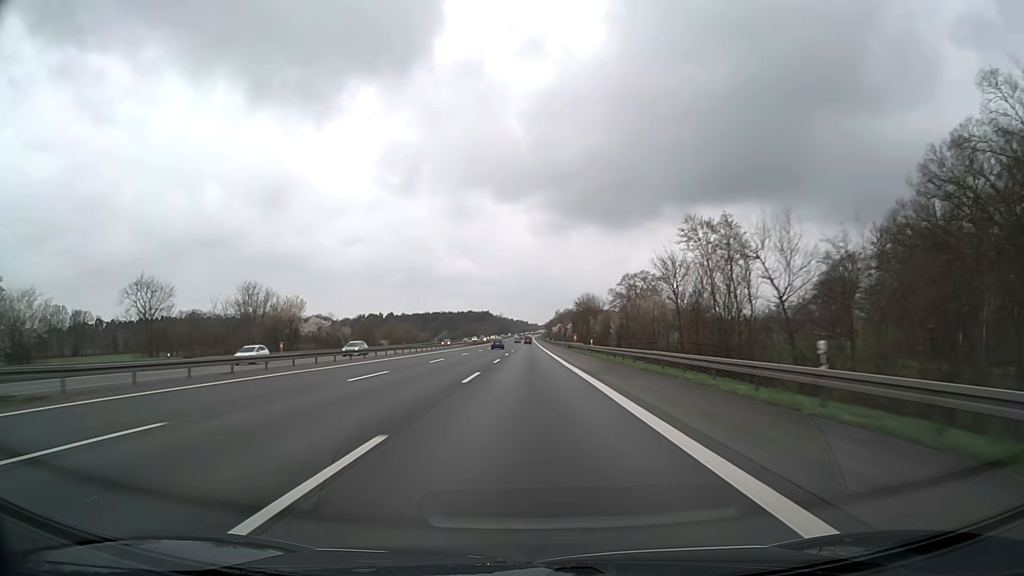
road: motorway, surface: asphalt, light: Day
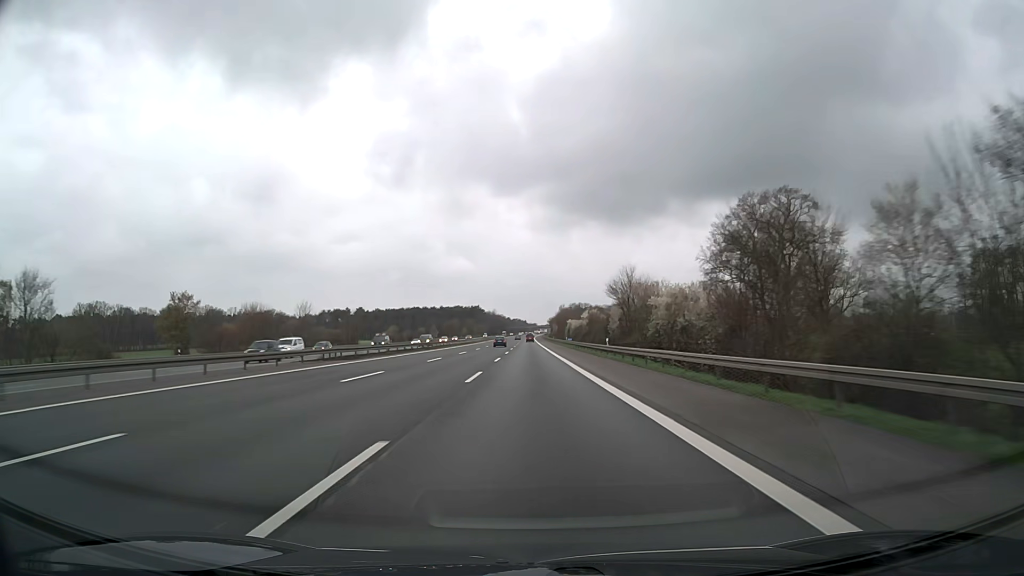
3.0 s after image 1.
(-0.1, +111.3) m; 0°
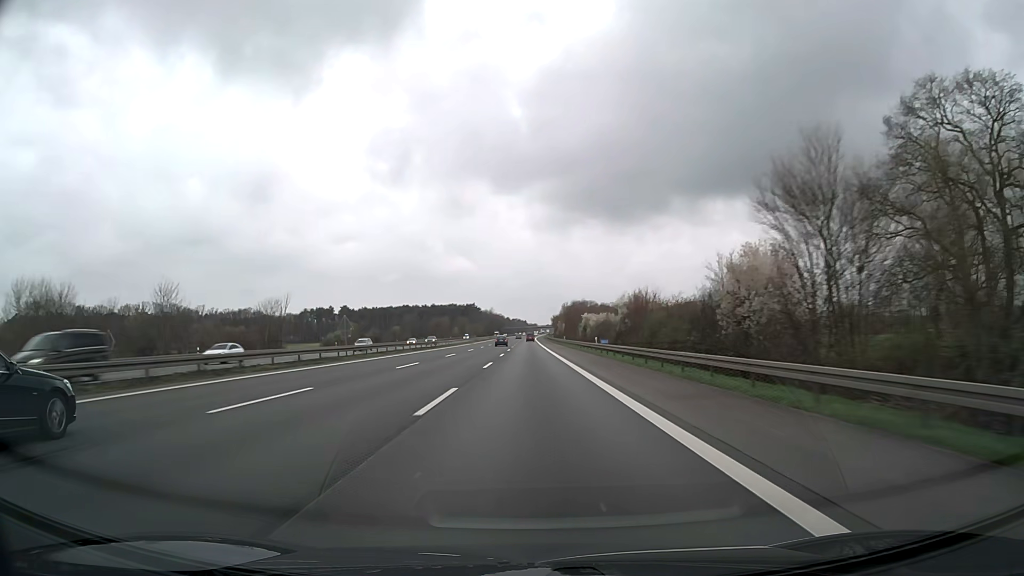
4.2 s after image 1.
(0.0, +44.5) m; 0°
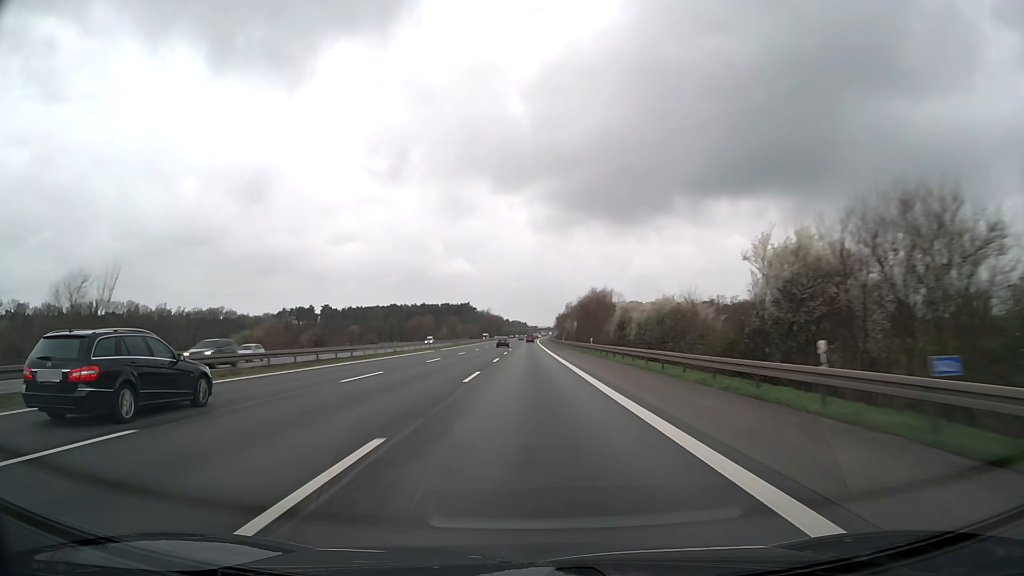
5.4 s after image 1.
(-0.1, +44.4) m; 0°
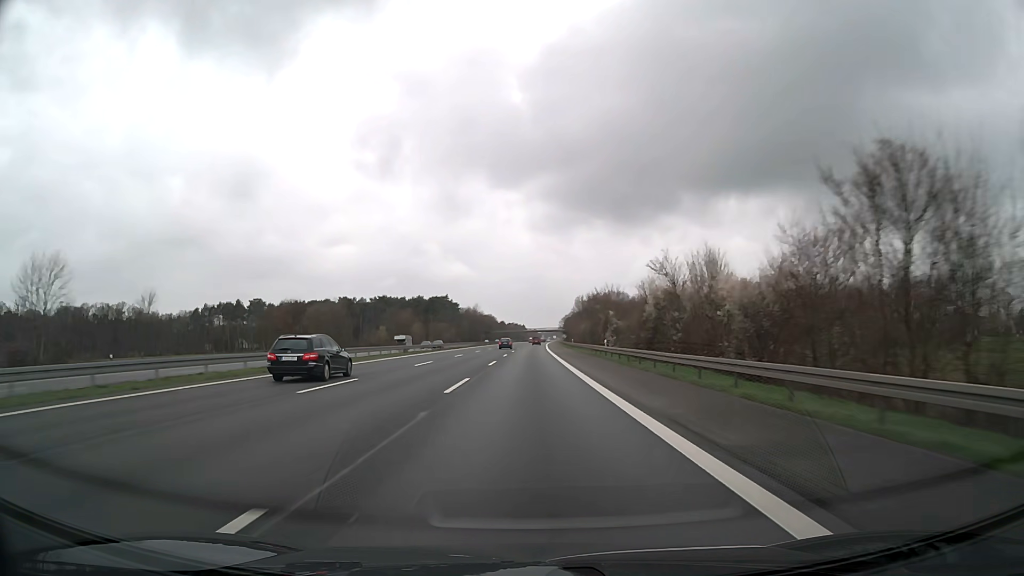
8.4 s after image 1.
(+0.1, +110.9) m; 0°
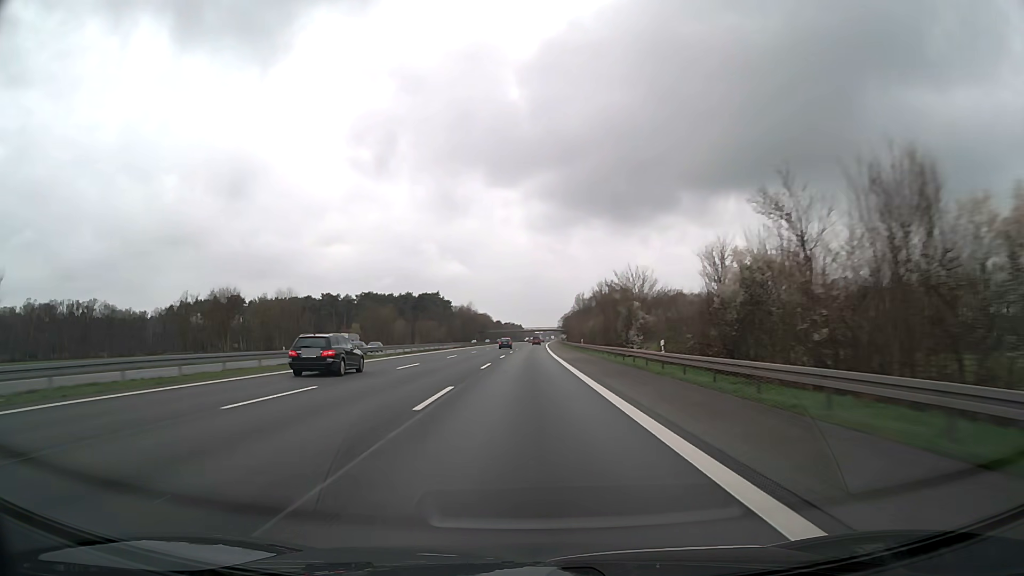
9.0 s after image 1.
(0.0, +22.2) m; 0°
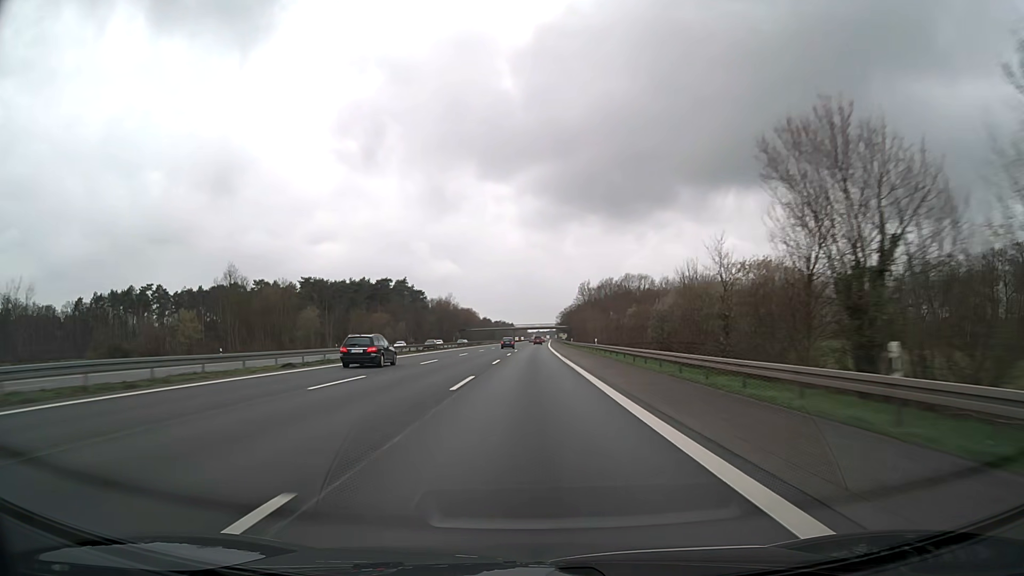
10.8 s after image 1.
(+0.3, +66.6) m; +1°
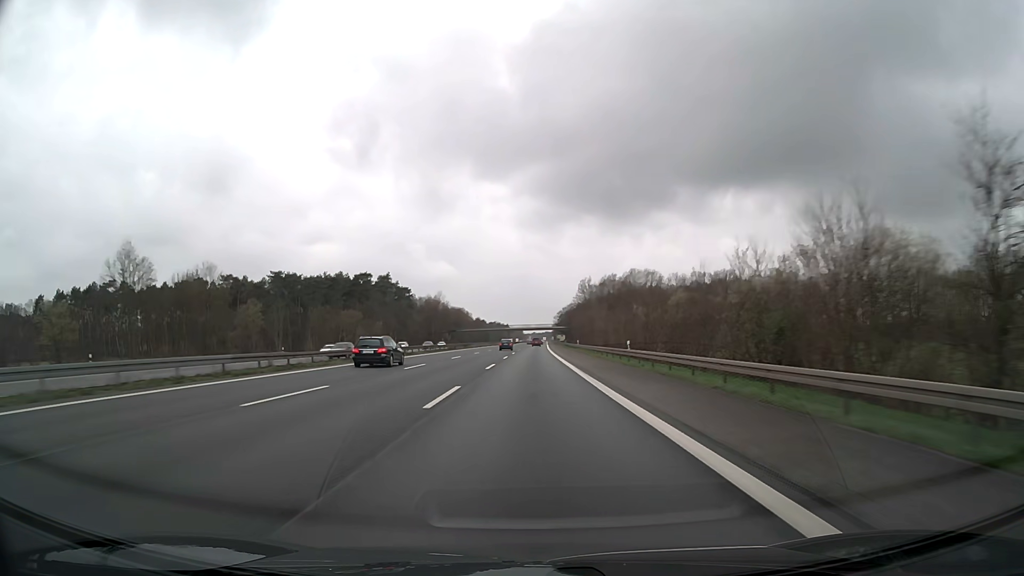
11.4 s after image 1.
(+0.1, +22.2) m; 0°
(0, +10) (0, +20) (0, +30) (0, +40) (0, +50) (0, +60) (0, +70) (0, +80) (0, +90) (+1, +100) m
